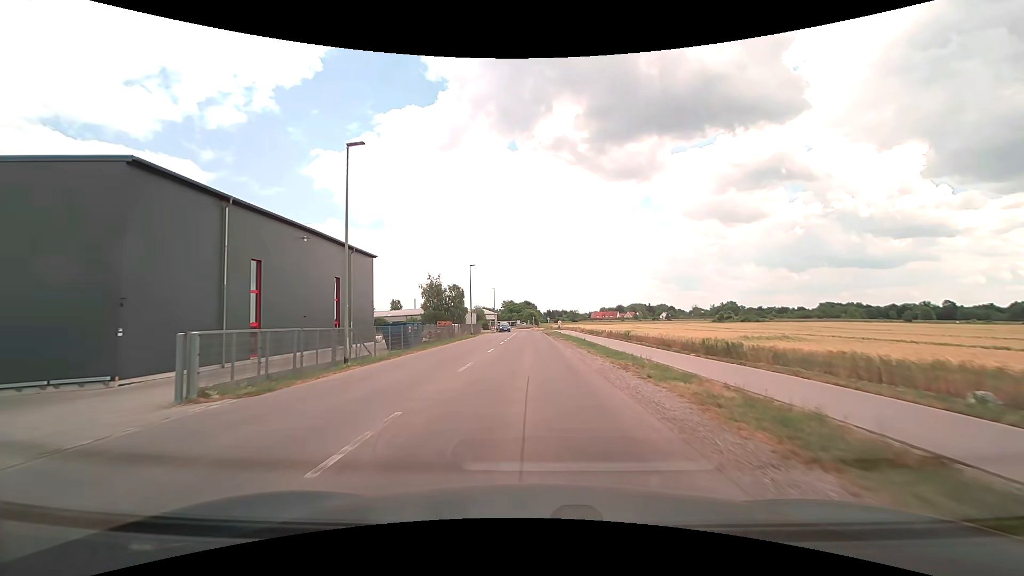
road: tertiary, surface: asphalt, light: Day
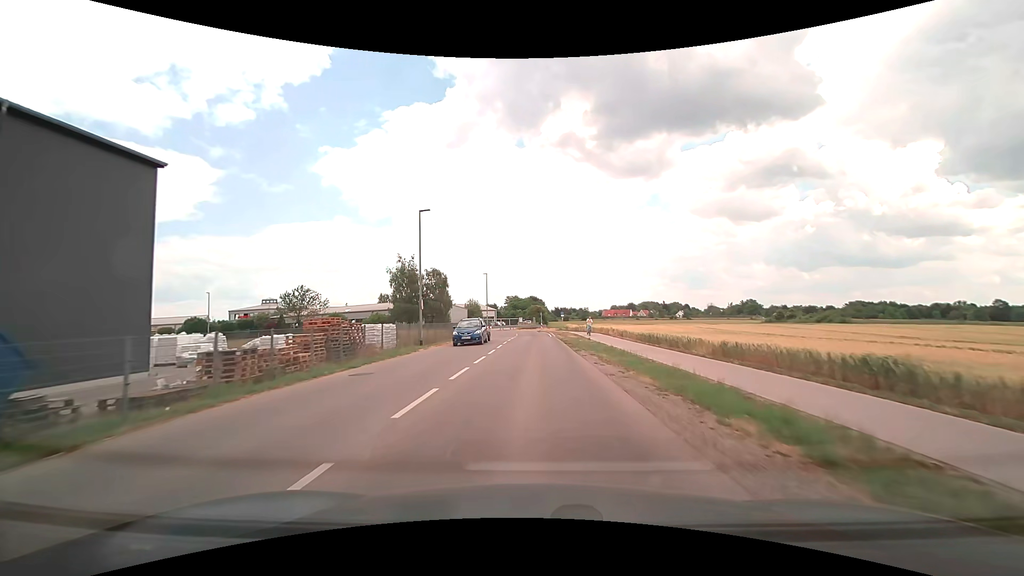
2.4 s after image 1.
(-0.2, +29.7) m; -1°
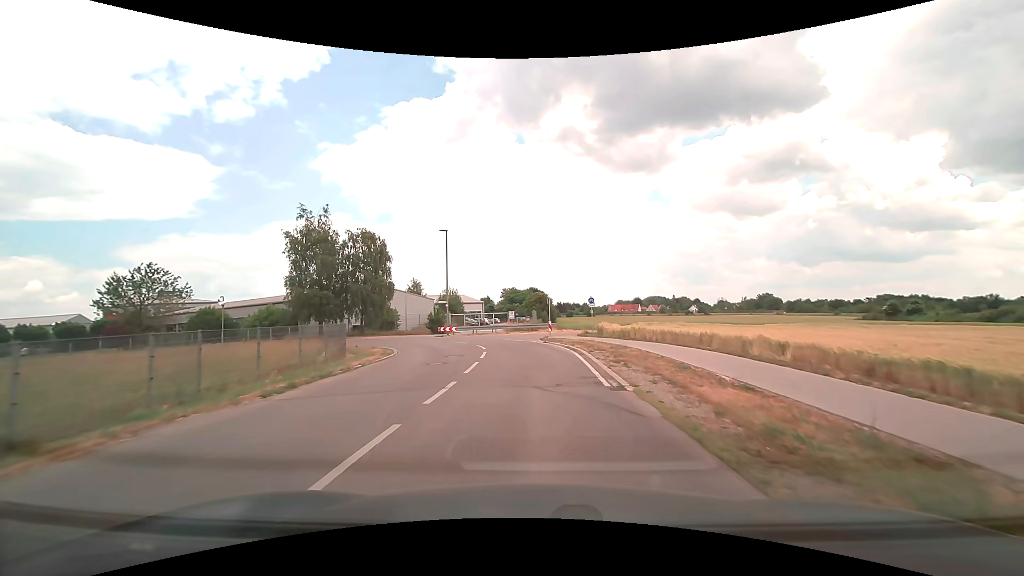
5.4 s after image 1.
(0.0, +34.7) m; 0°
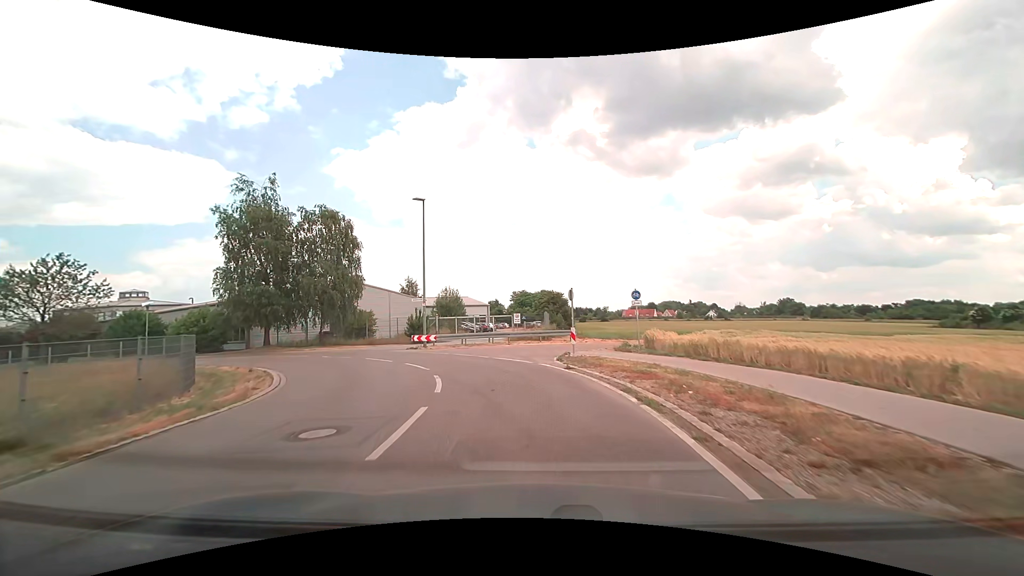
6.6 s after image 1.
(-0.1, +11.9) m; -1°
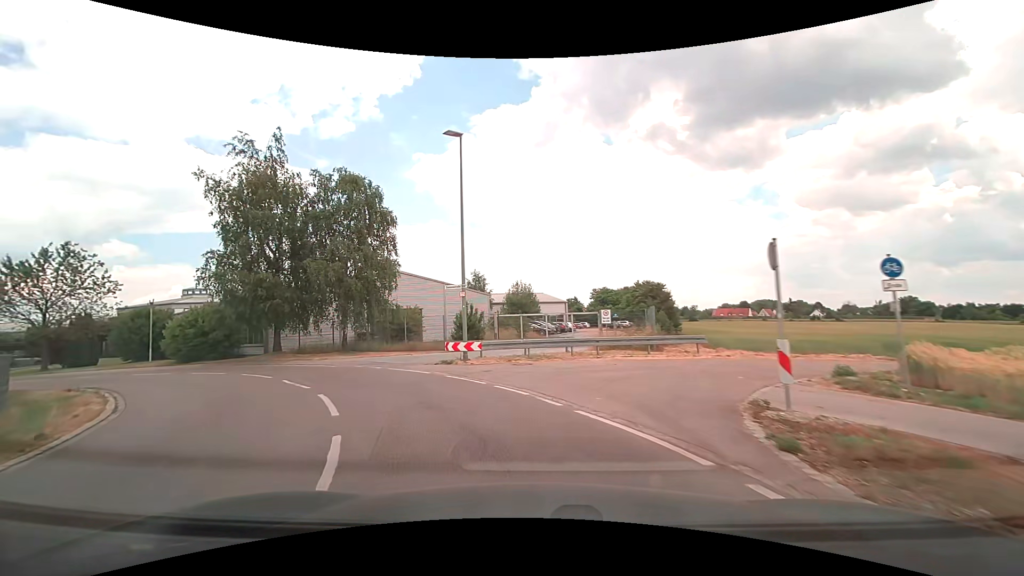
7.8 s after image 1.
(-0.6, +10.8) m; -8°
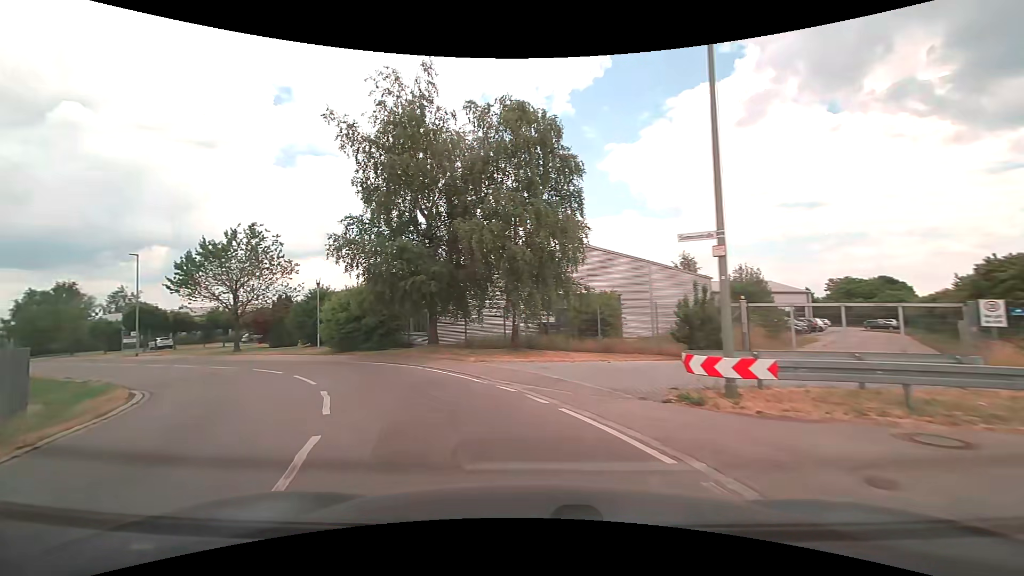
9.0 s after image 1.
(-1.7, +9.4) m; -22°
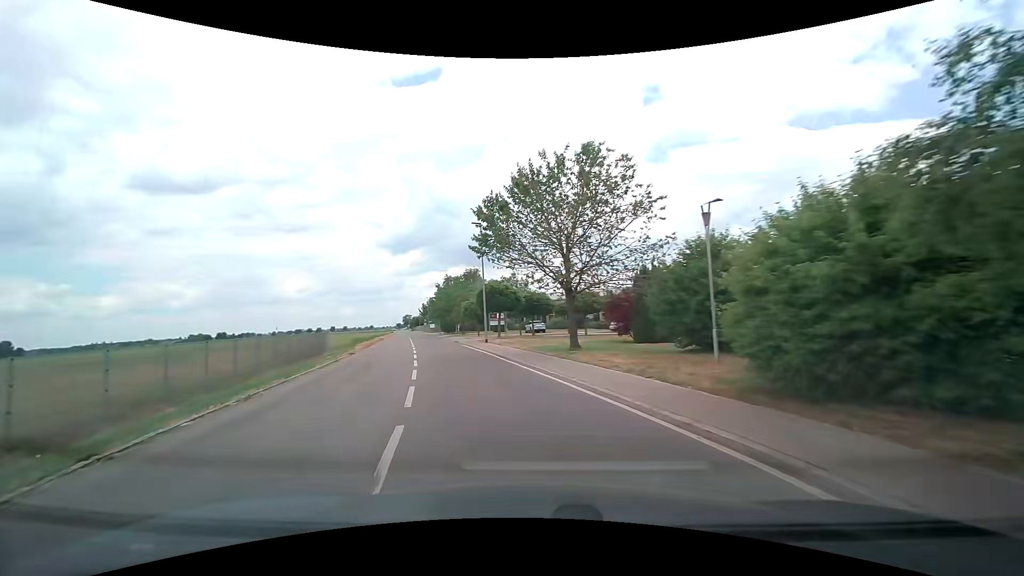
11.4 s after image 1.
(-6.6, +17.0) m; -41°
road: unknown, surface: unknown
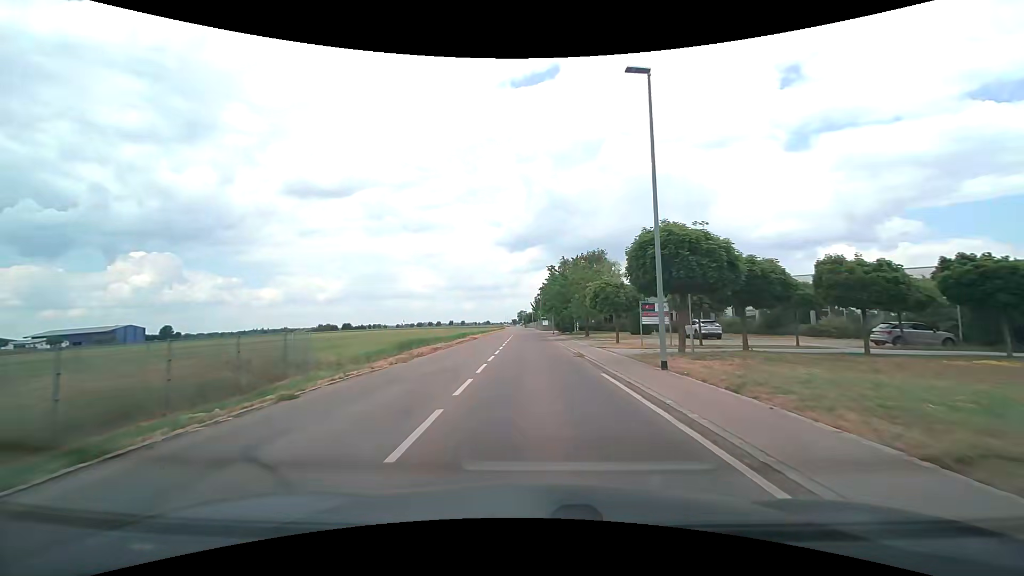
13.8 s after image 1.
(-3.5, +21.5) m; -14°
(0, +10) (0, +20) (-1, +30) (-1, +40) (-1, +50) (-1, +60) (-2, +70) (-2, +80) (-2, +90) (-3, +100) m
